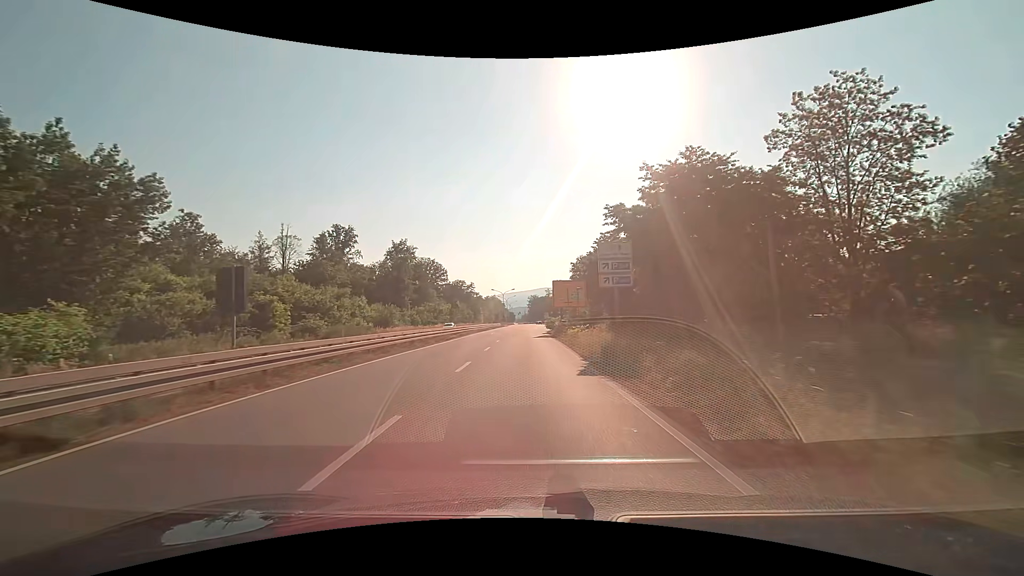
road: primary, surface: asphalt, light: Day
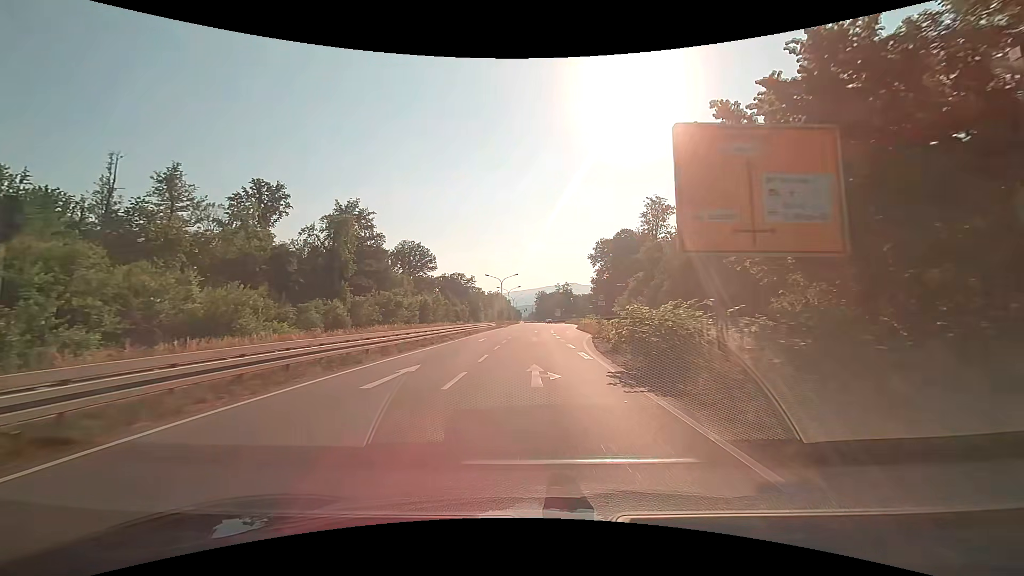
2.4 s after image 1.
(-0.4, +39.7) m; -1°
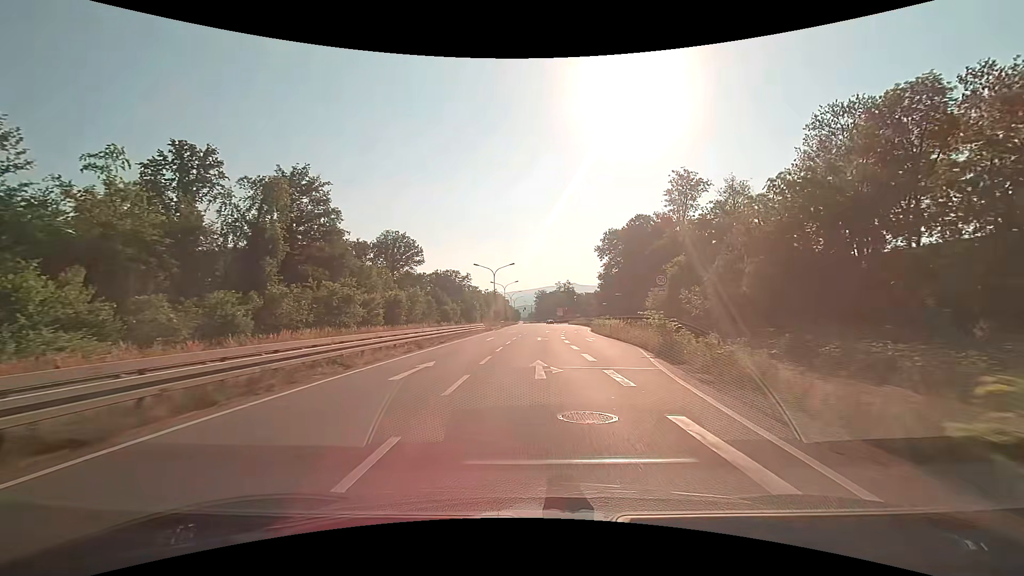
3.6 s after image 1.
(-0.1, +18.9) m; 0°
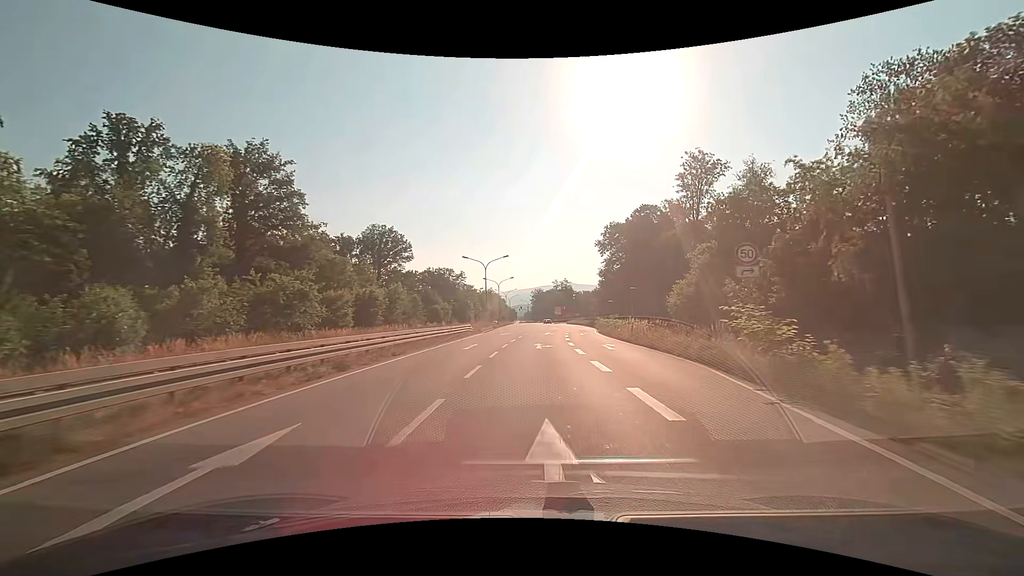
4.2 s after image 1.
(0.0, +9.3) m; 0°
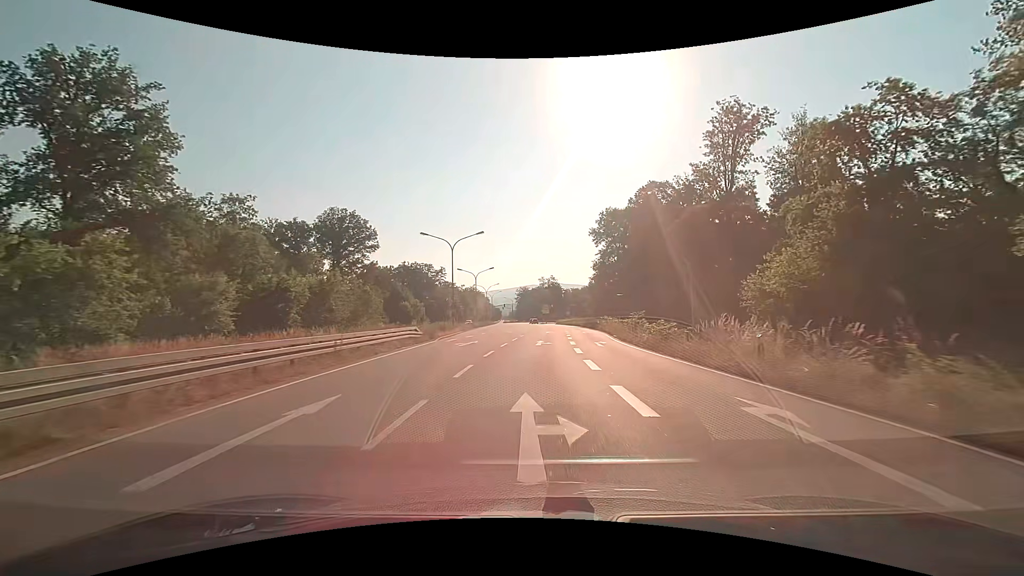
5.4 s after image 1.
(+0.2, +18.3) m; +1°
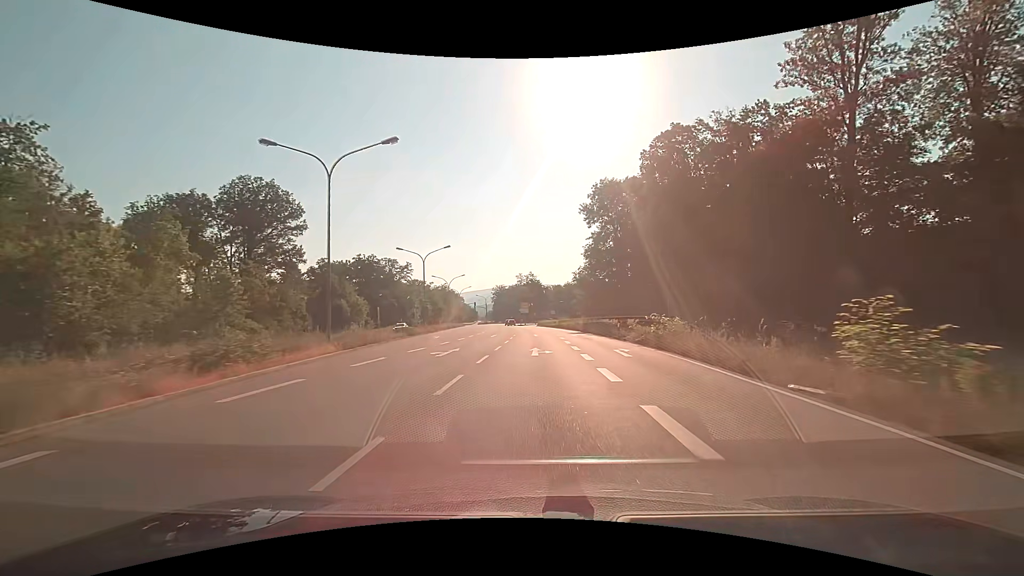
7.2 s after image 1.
(+0.6, +26.6) m; +3°
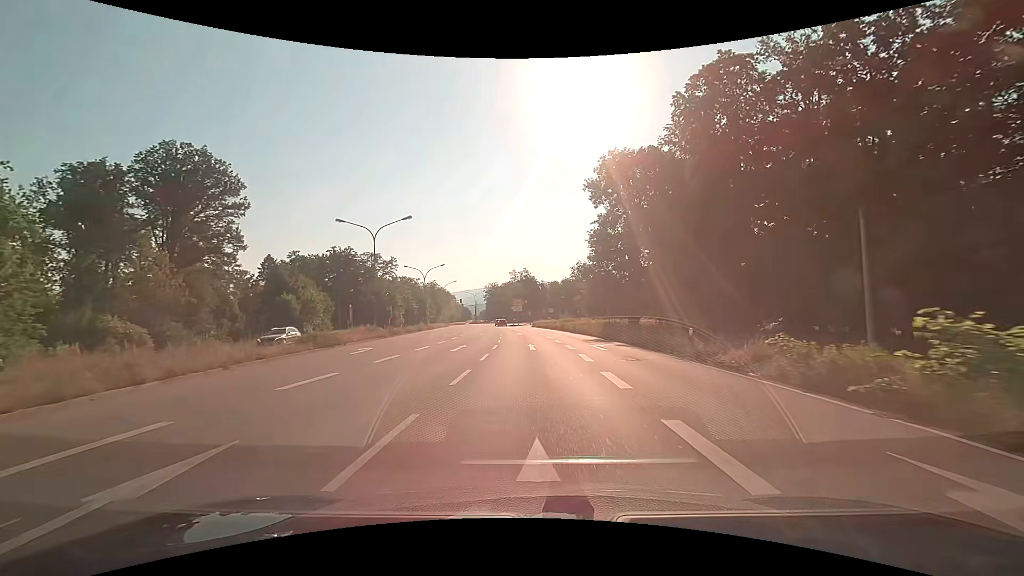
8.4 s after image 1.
(+0.1, +16.8) m; 0°
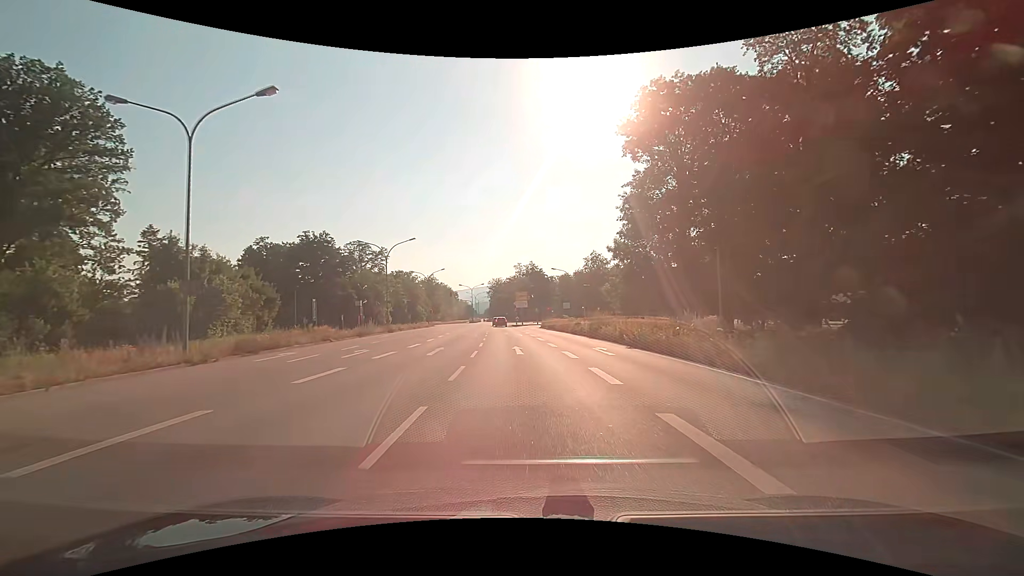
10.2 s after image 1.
(-0.1, +23.7) m; -1°
(0, +10) (0, +20) (-1, +30) (-2, +40) (-2, +50) (-3, +60) (-4, +70) (-4, +80) (-5, +90) (-6, +100) m
